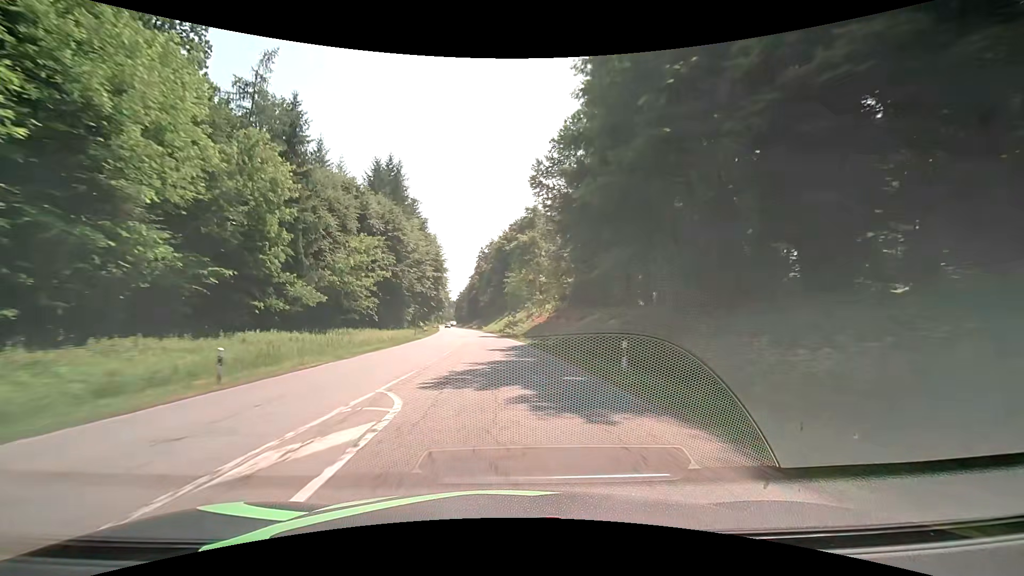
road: secondary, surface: asphalt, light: Day
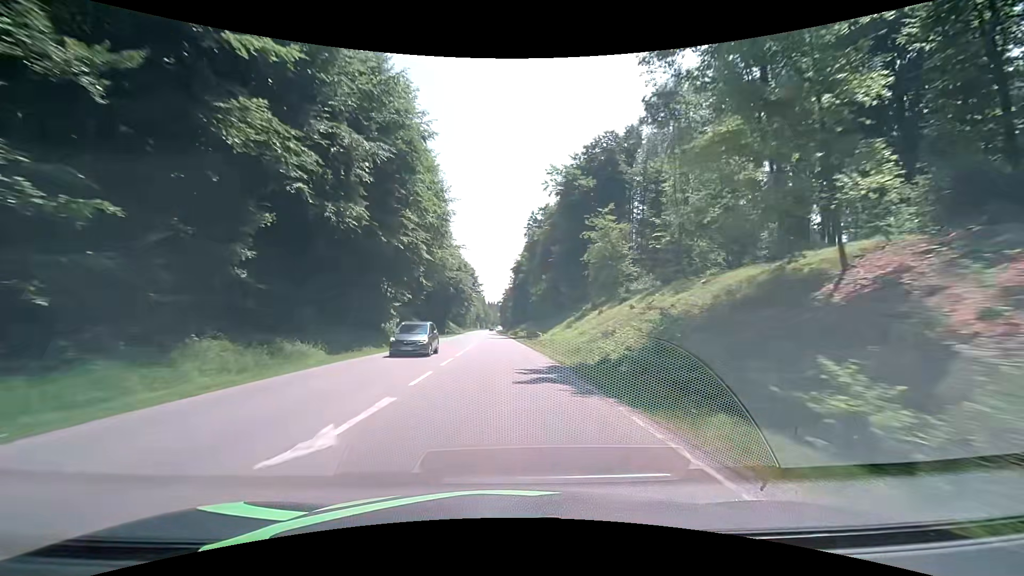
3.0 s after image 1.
(-4.5, +73.1) m; -6°
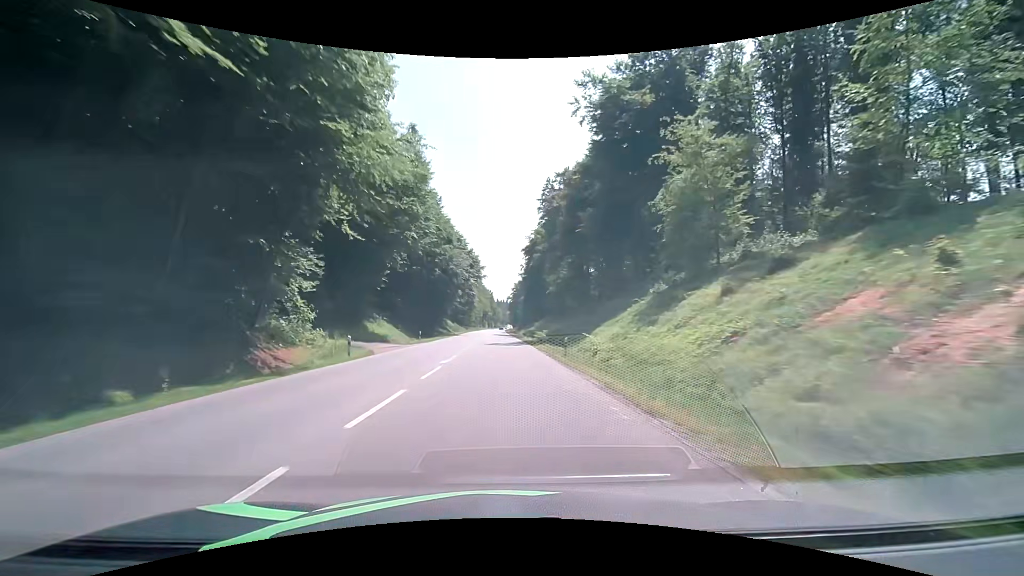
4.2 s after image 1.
(-0.1, +28.8) m; -1°
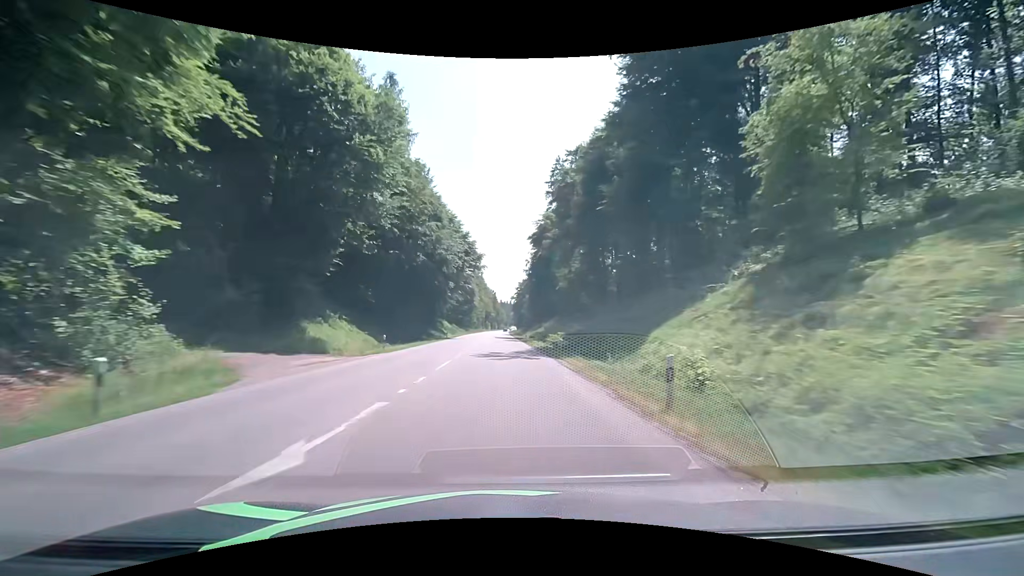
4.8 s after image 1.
(0.0, +14.3) m; 0°
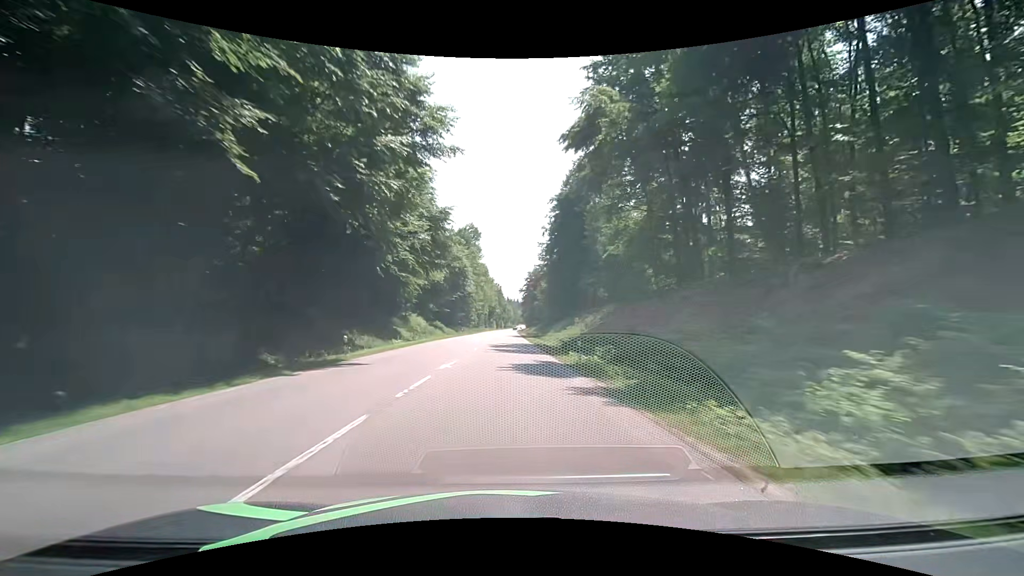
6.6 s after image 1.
(-0.2, +42.8) m; 0°
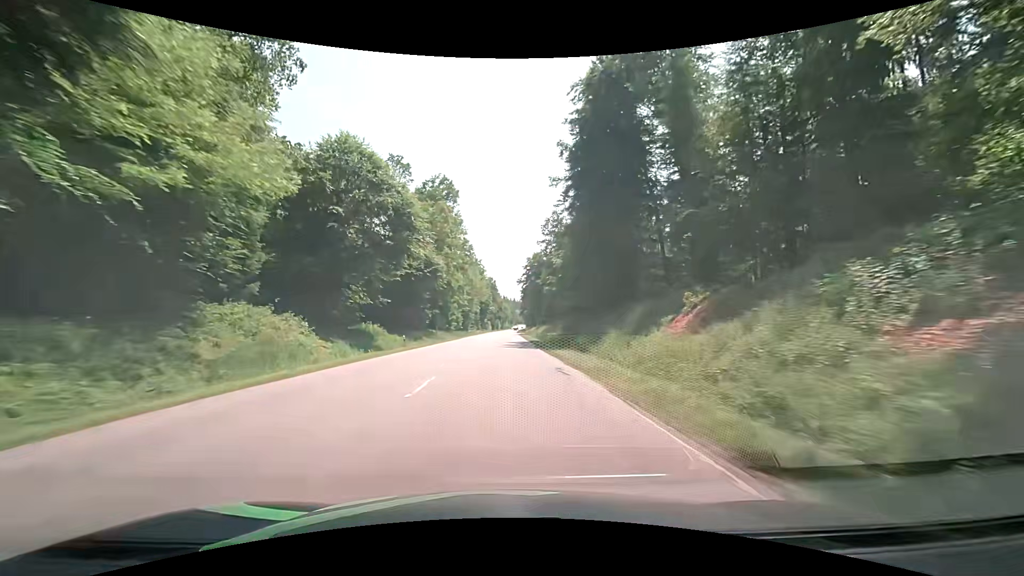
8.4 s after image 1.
(-0.1, +42.7) m; 0°
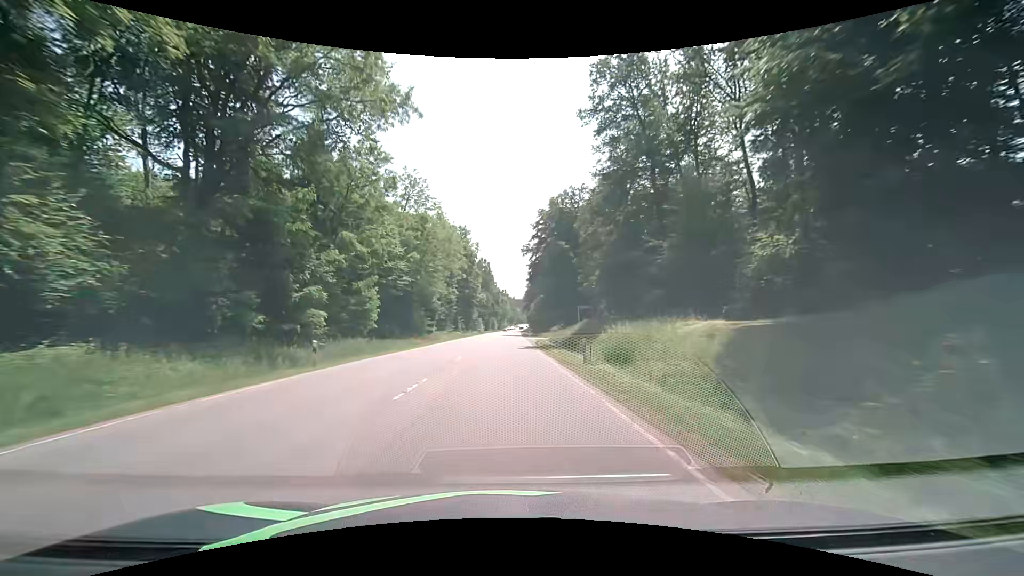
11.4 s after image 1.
(-0.5, +71.0) m; 0°
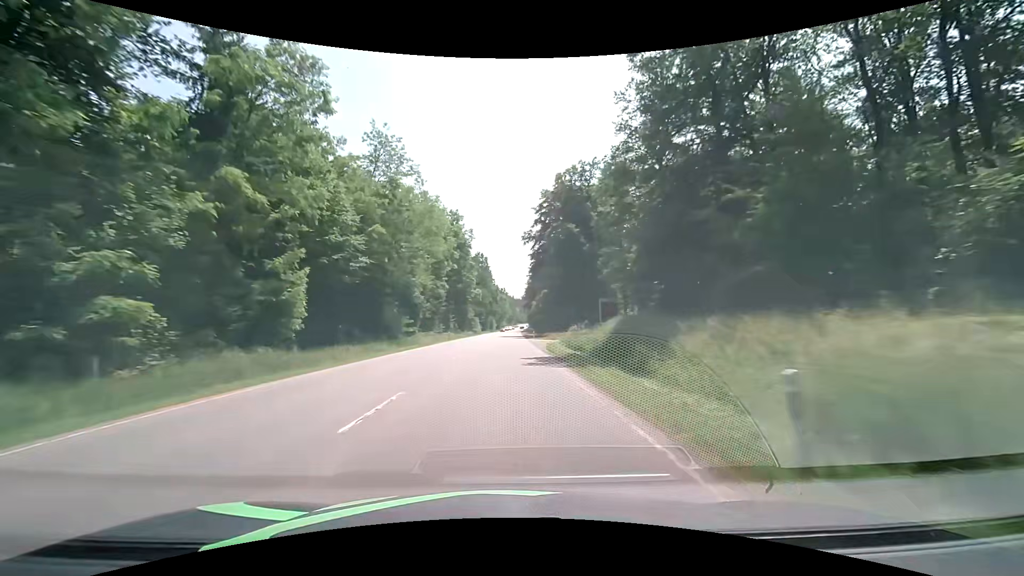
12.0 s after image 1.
(+0.1, +14.2) m; 0°
(0, +10) (0, +20) (0, +30) (0, +40) (0, +50) (+1, +60) (+1, +70) (+1, +80) (+1, +90) (+1, +100) m
